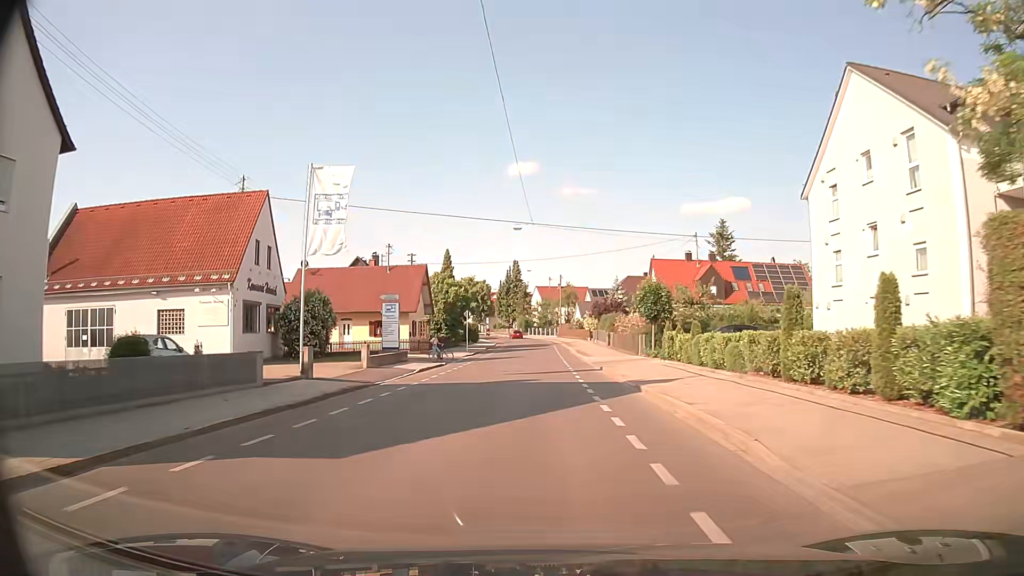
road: tertiary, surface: asphalt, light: Day
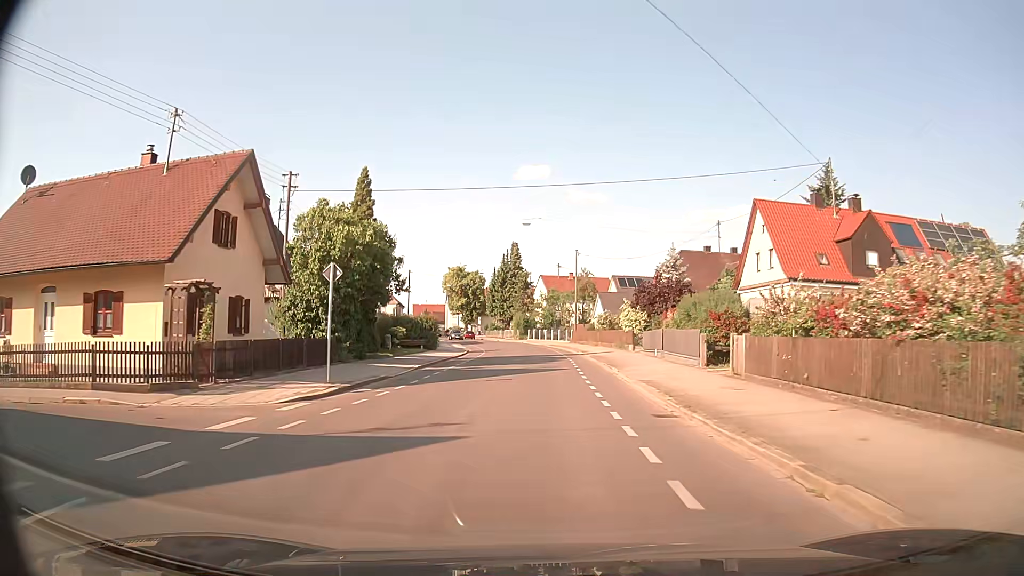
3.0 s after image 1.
(0.0, +34.8) m; 0°
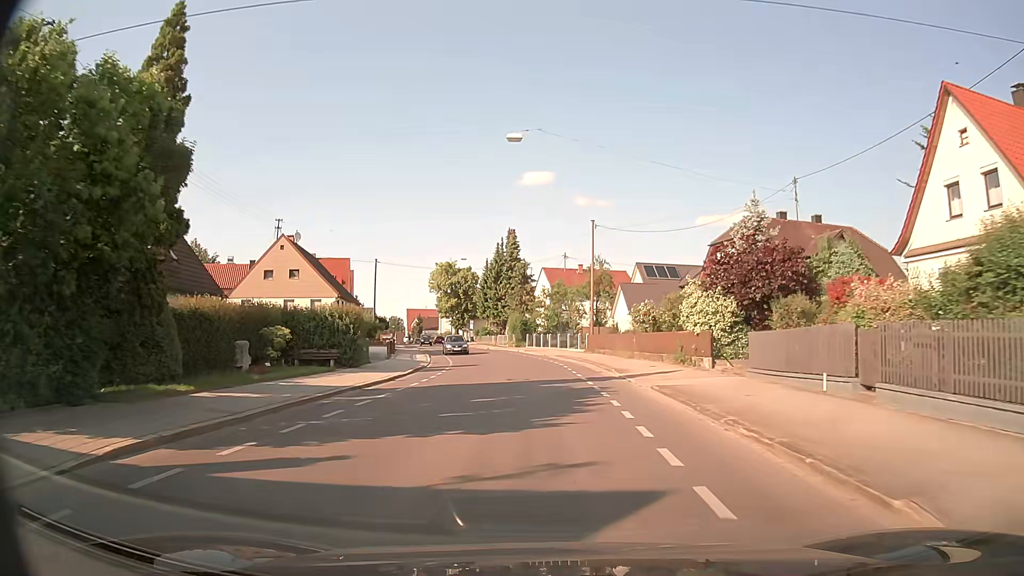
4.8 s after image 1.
(0.0, +20.5) m; 0°
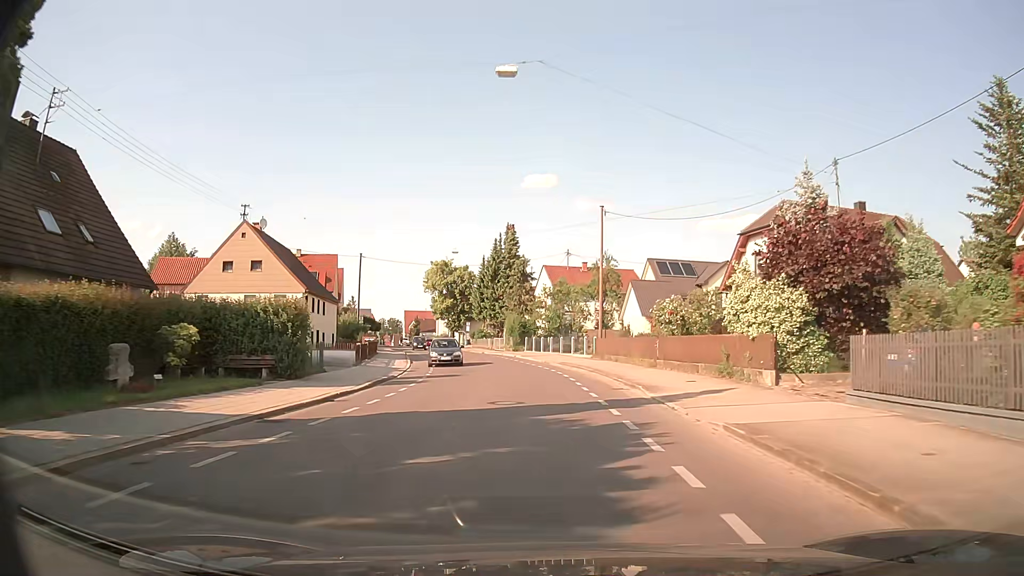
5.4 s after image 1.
(0.0, +6.8) m; 0°
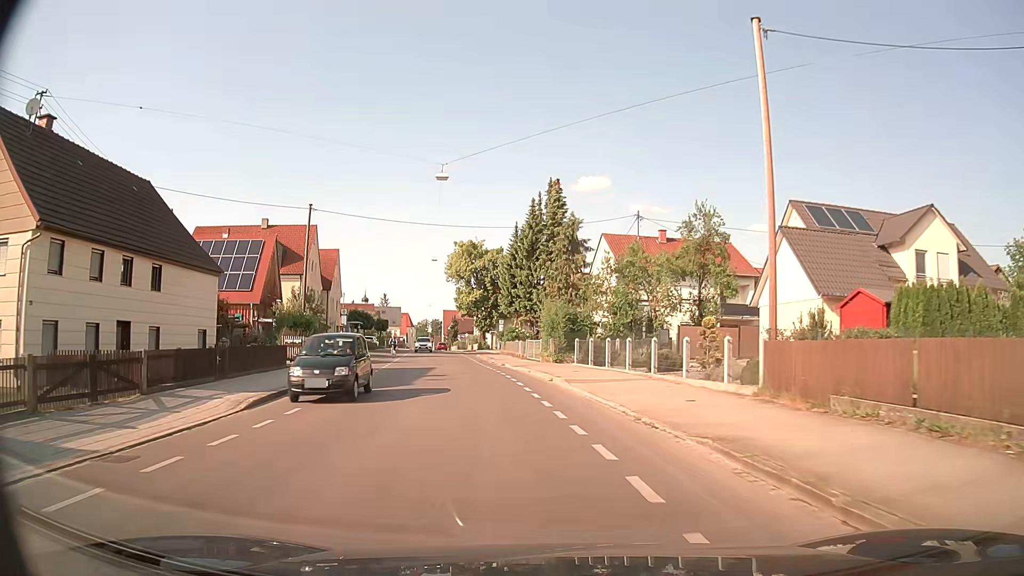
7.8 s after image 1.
(-0.6, +26.5) m; -4°
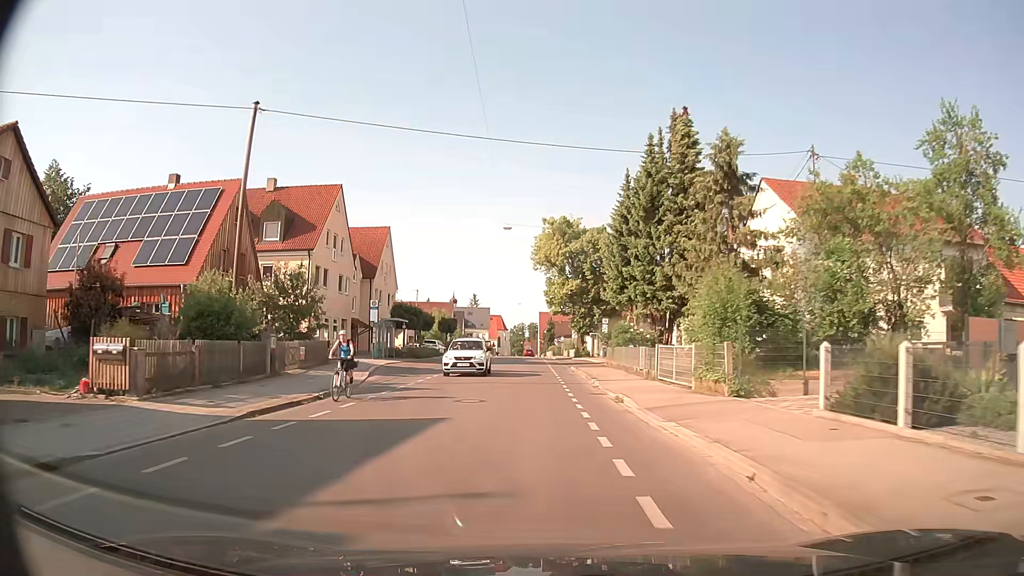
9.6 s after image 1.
(-1.4, +20.8) m; -8°
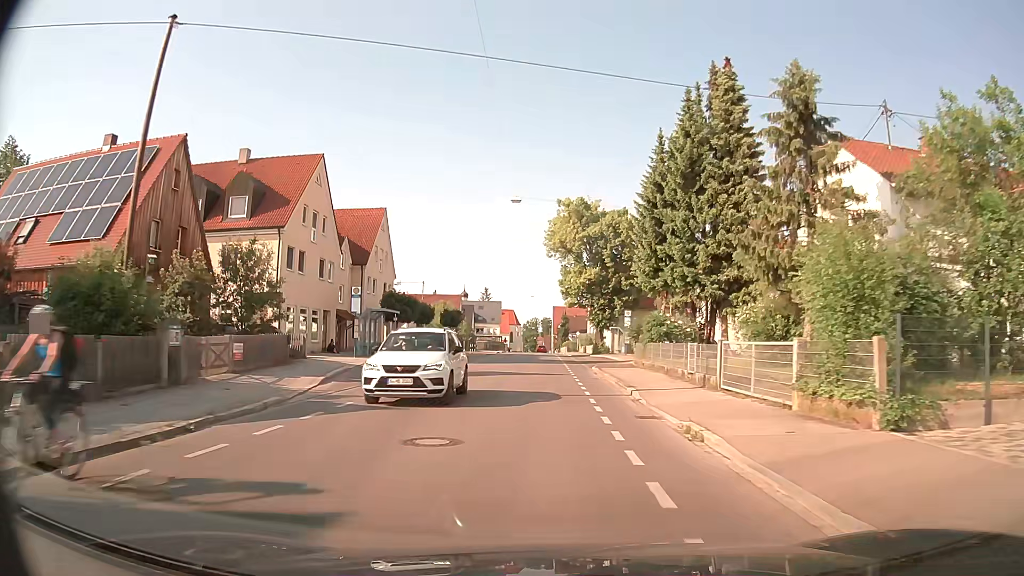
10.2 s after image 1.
(-0.1, +7.4) m; -2°
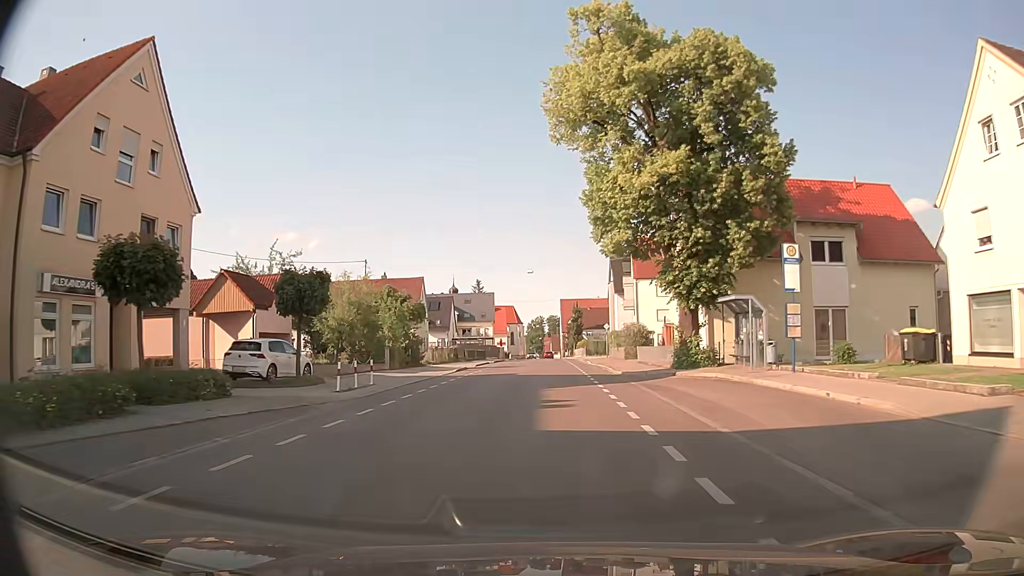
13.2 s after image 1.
(-0.2, +38.5) m; -1°
(0, +10) (0, +20) (0, +30) (0, +40) (+1, +50) (+1, +60) (+1, +70) (+1, +80) (+1, +90) (+1, +100) m
